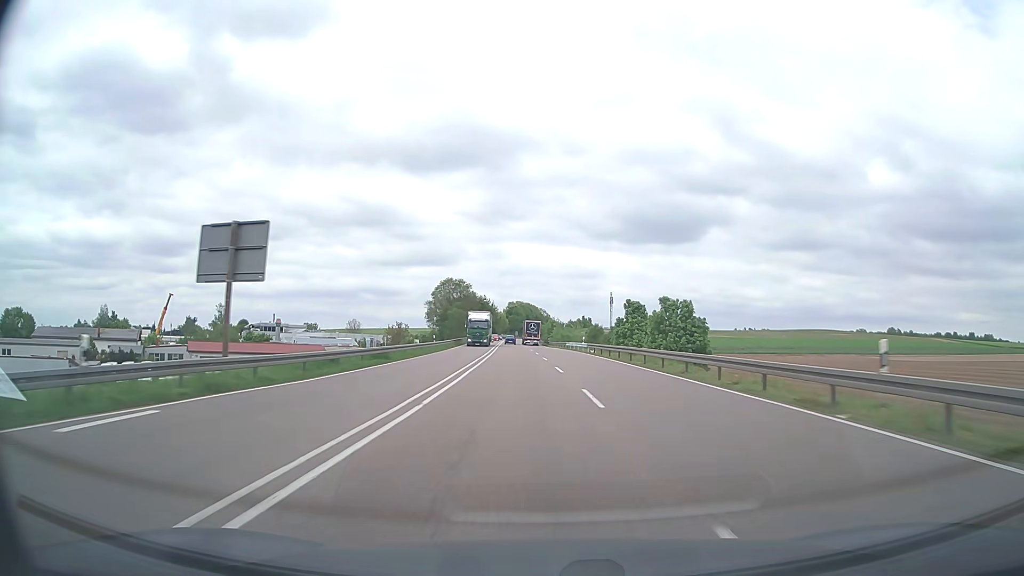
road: trunk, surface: asphalt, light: Day
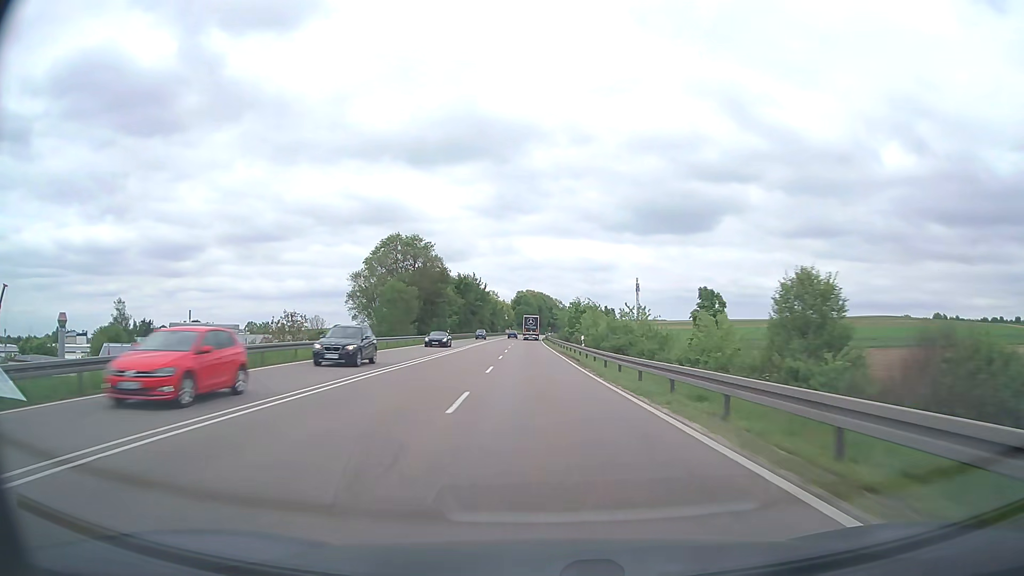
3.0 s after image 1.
(-0.3, +73.8) m; -1°
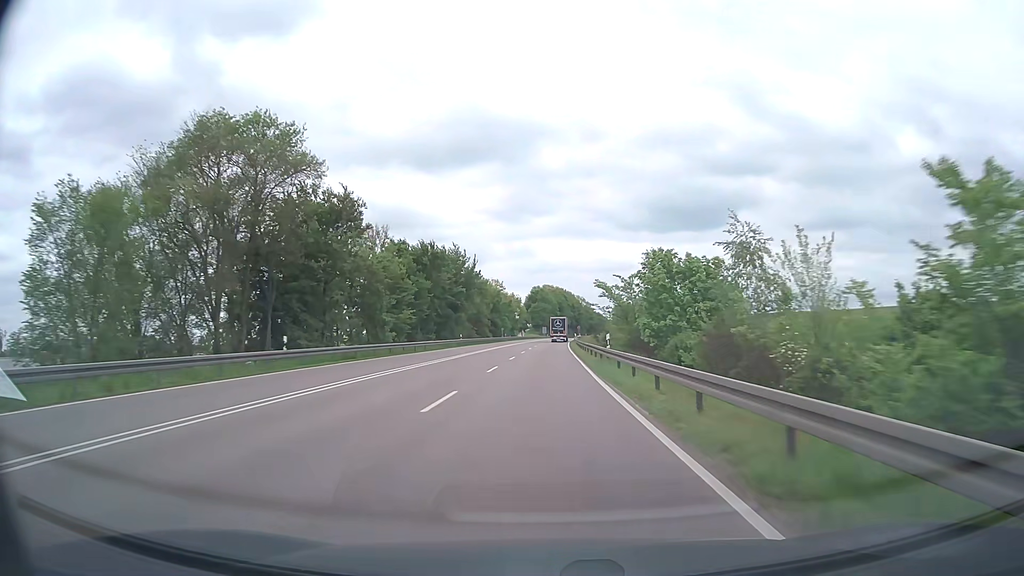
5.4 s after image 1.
(-1.0, +60.2) m; -2°
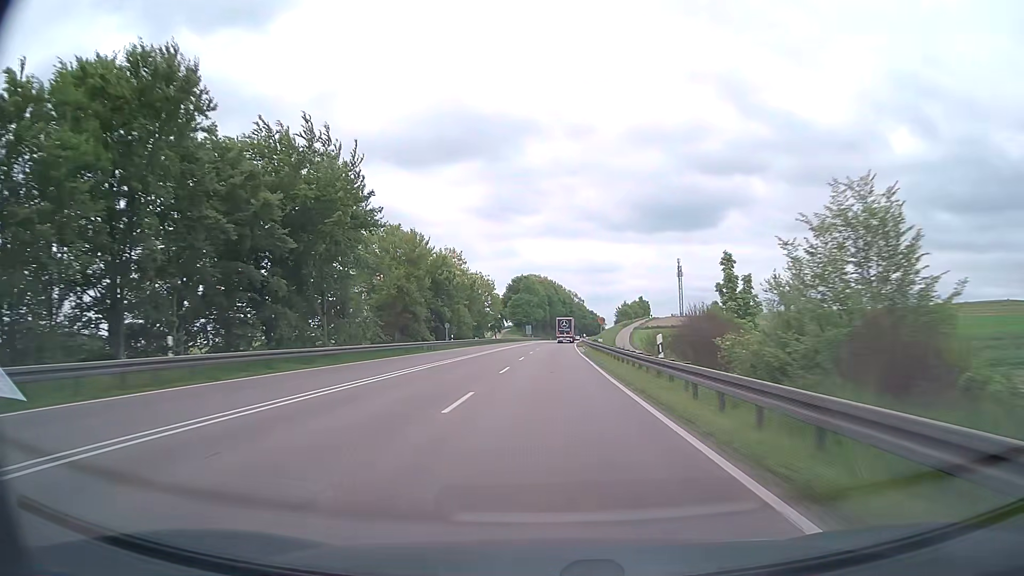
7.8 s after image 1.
(+0.3, +60.2) m; +1°
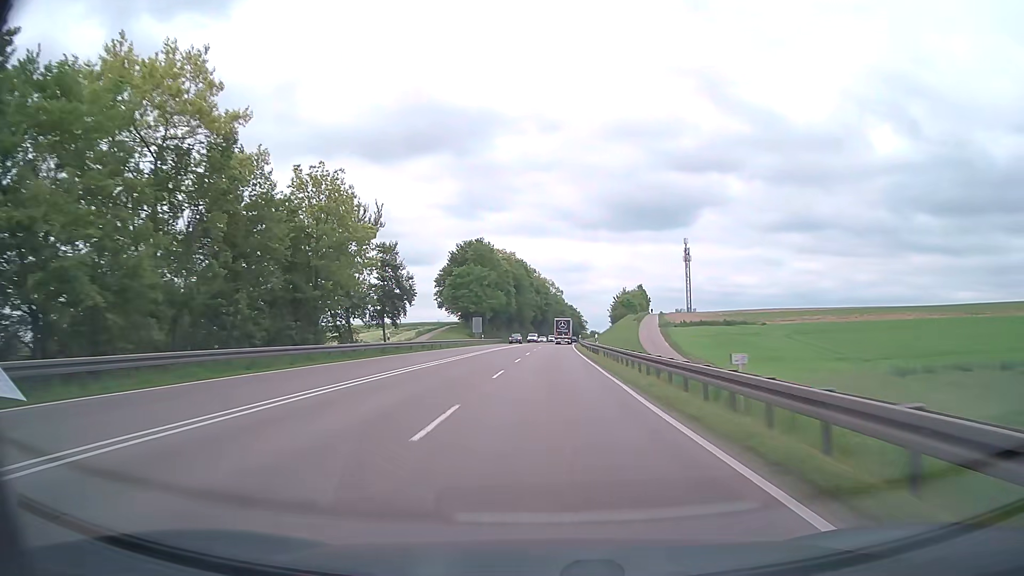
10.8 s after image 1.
(+1.5, +75.5) m; +2°
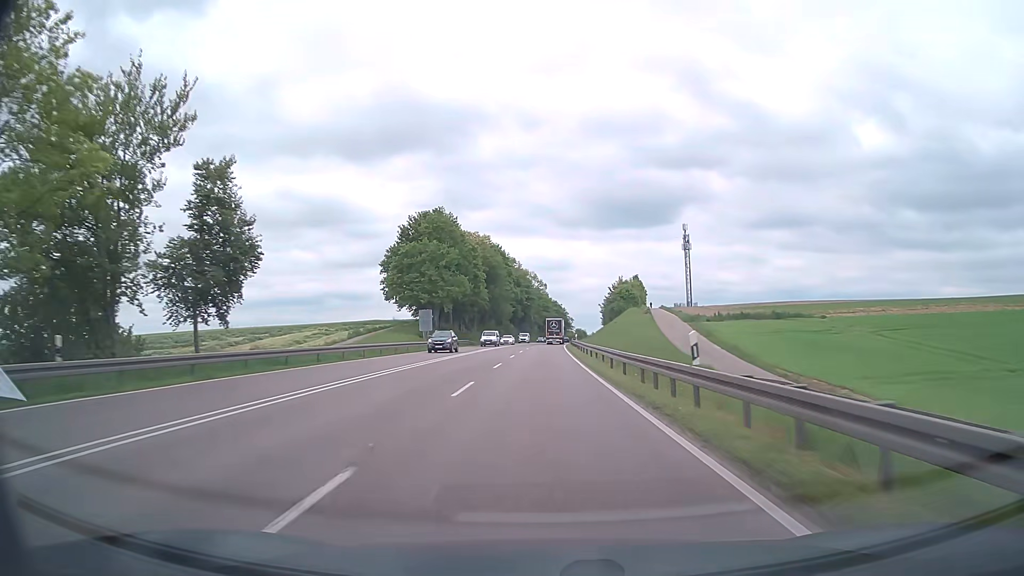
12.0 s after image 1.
(+0.4, +30.0) m; +2°
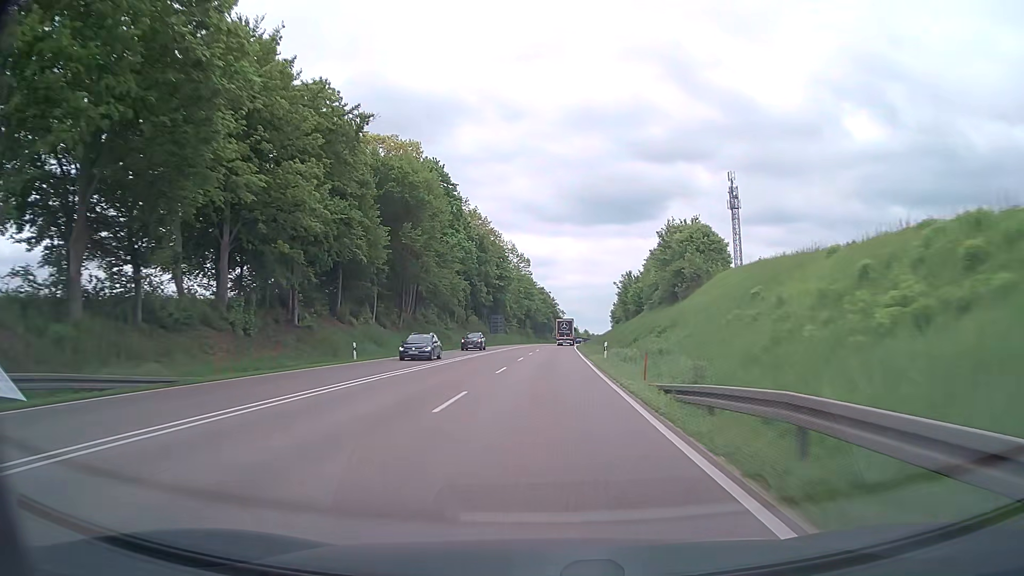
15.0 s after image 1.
(+0.6, +75.0) m; +1°
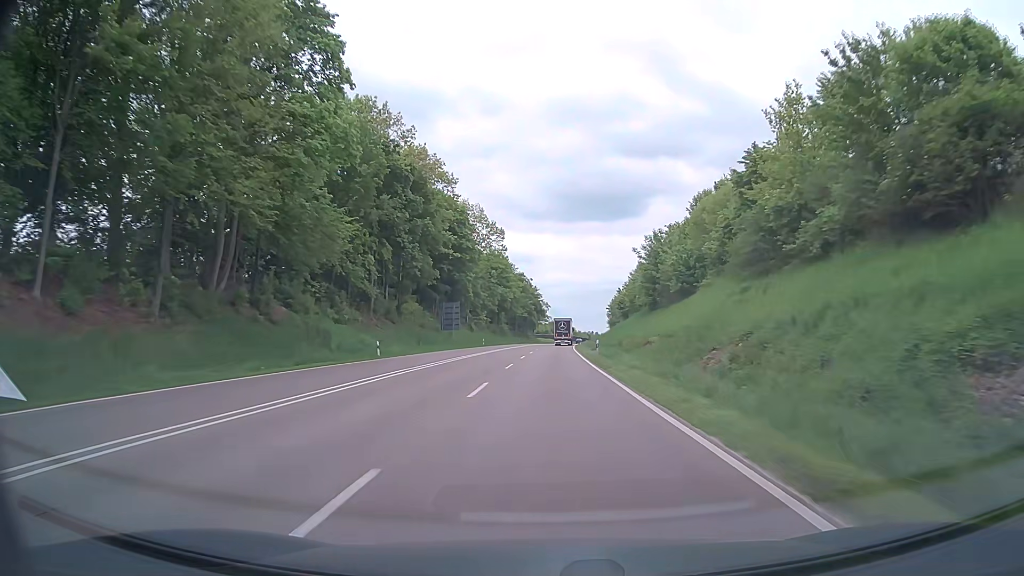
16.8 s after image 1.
(+0.6, +45.5) m; +1°
(0, +10) (0, +20) (0, +30) (+1, +40) (+1, +50) (+1, +60) (+2, +70) (+2, +80) (+3, +90) (+3, +100) m
